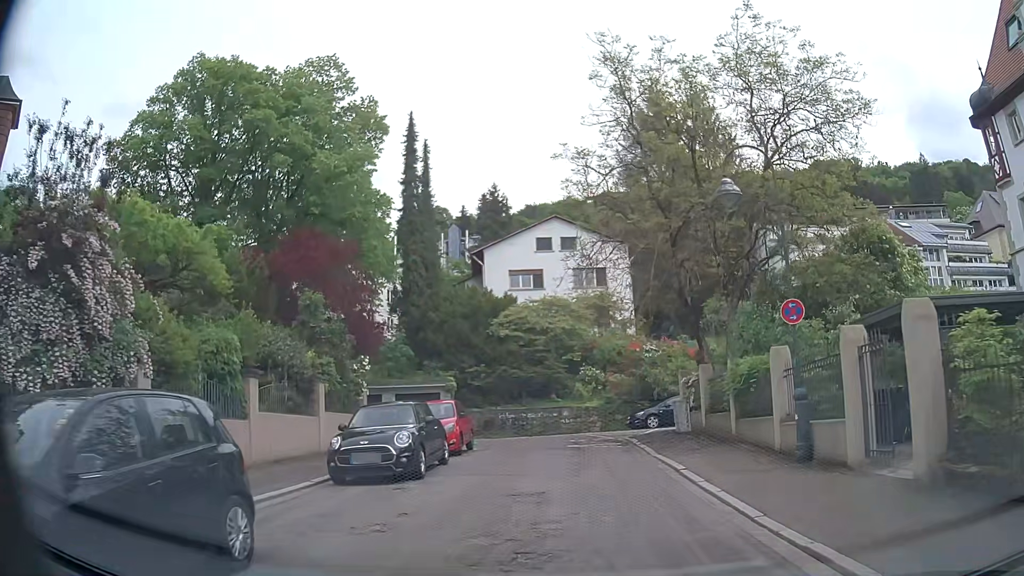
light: Day
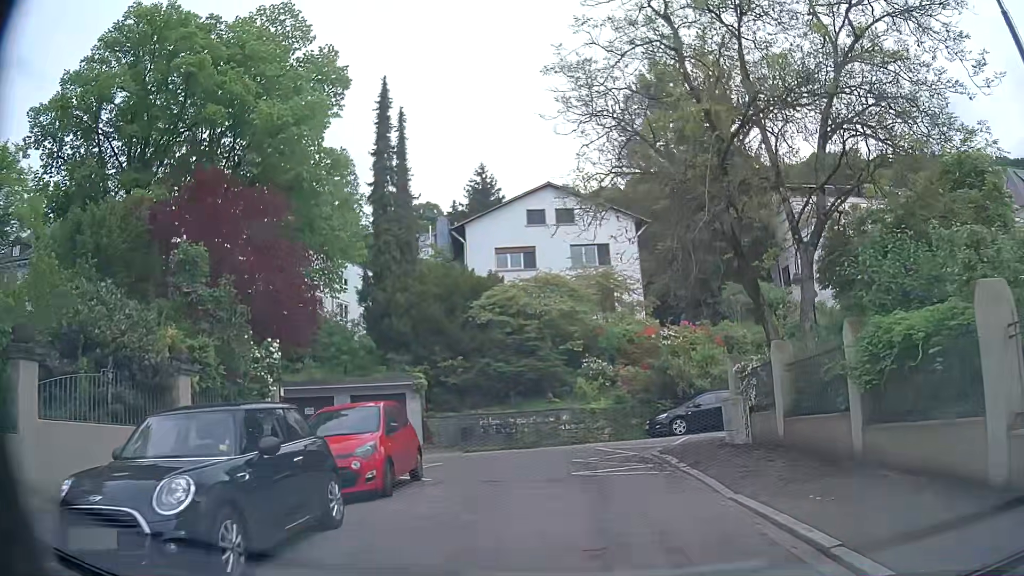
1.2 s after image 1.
(+0.2, +7.2) m; 0°
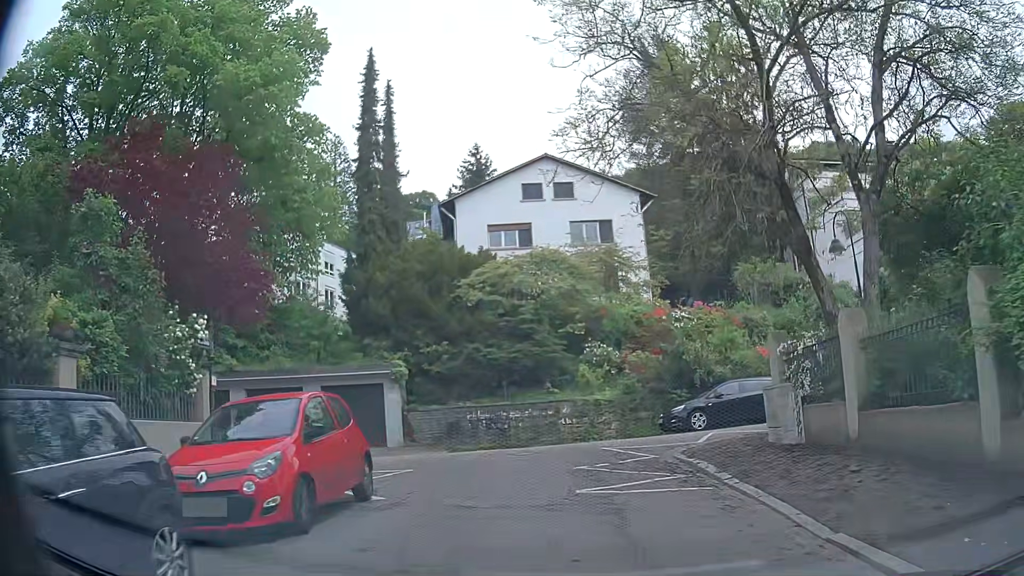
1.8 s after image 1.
(0.0, +3.3) m; +1°
